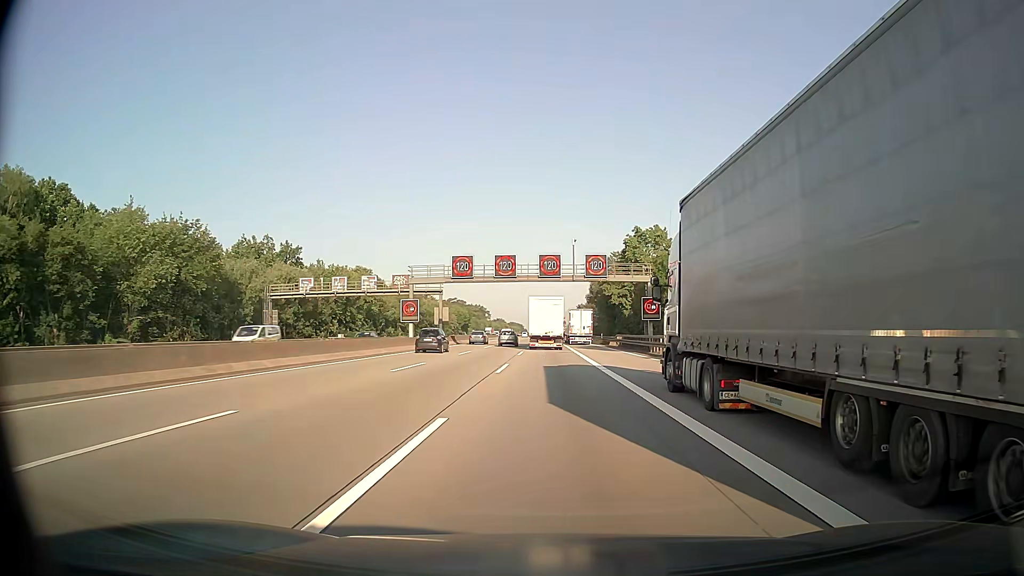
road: motorway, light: Day
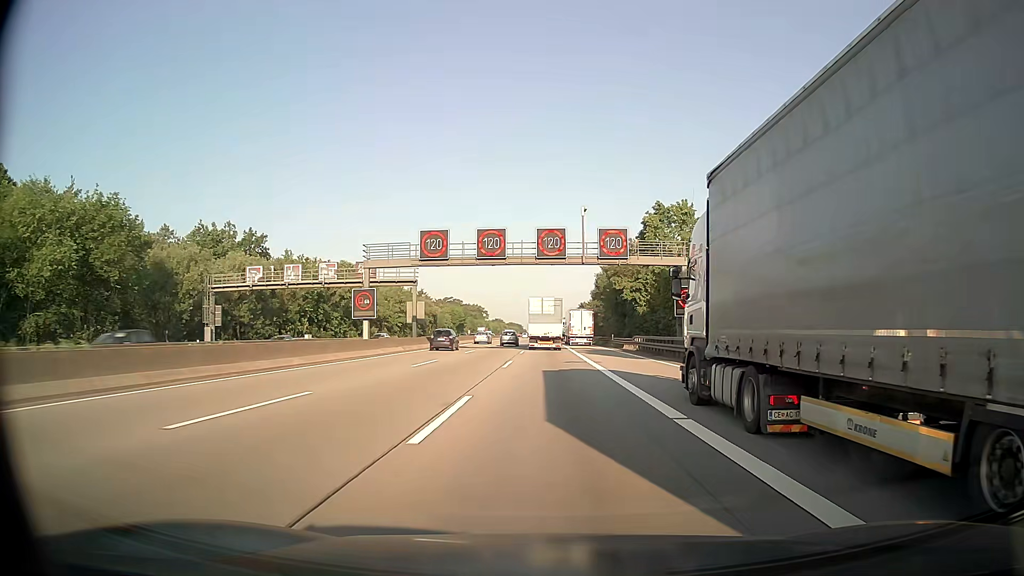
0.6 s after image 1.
(0.0, +14.2) m; 0°
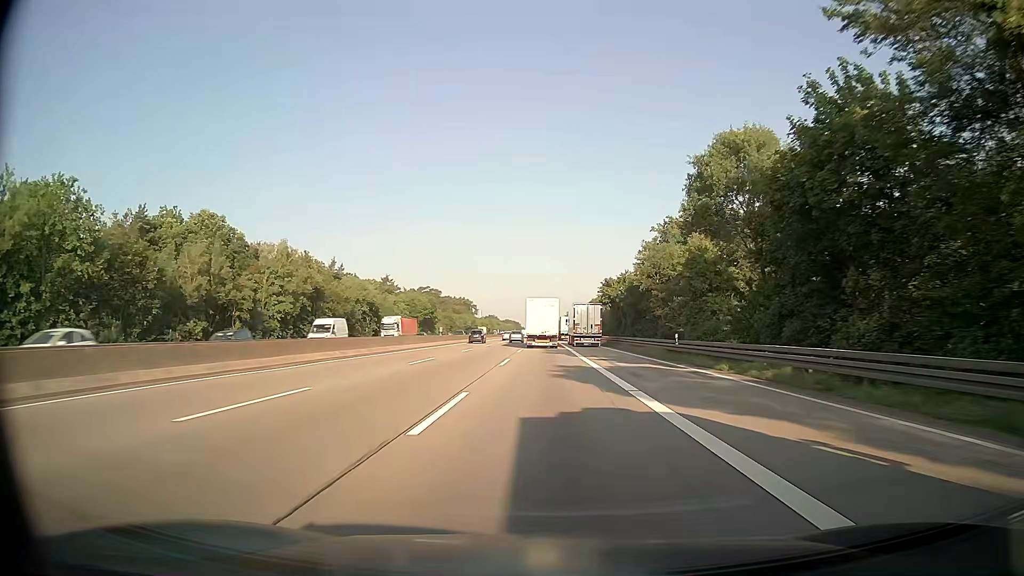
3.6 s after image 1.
(0.0, +71.7) m; 0°
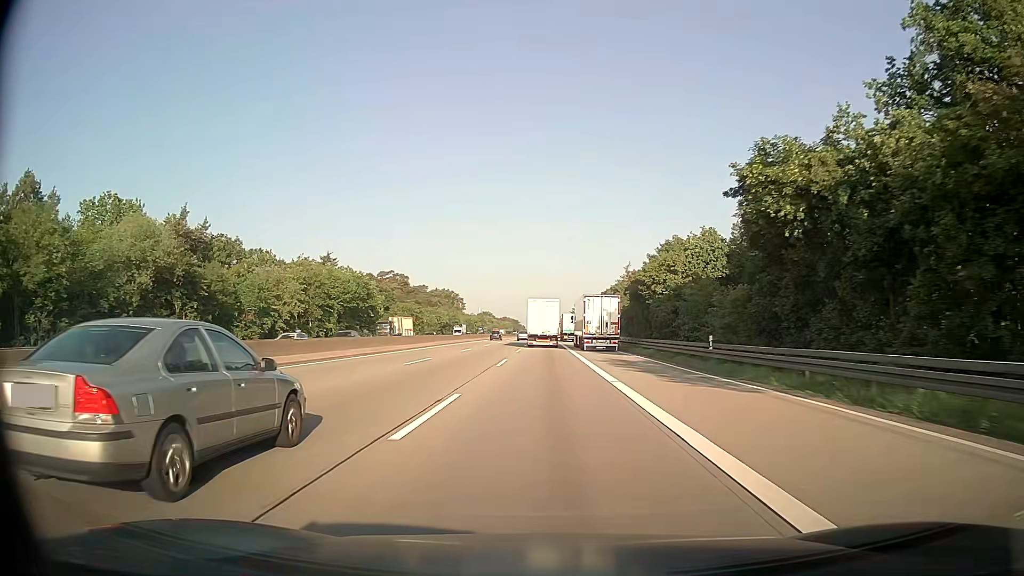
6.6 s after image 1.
(-0.1, +72.8) m; 0°
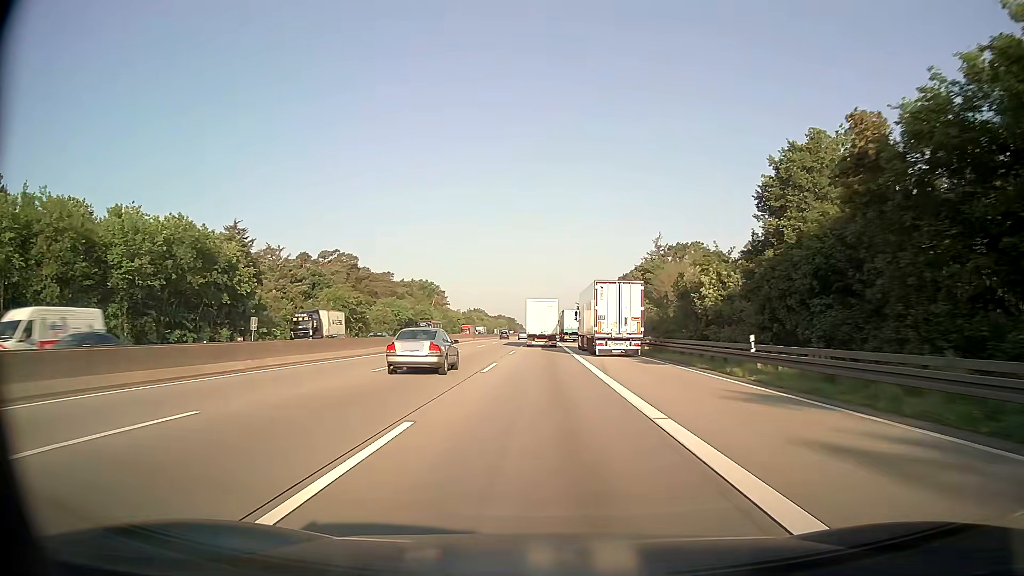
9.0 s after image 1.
(+0.1, +58.8) m; 0°
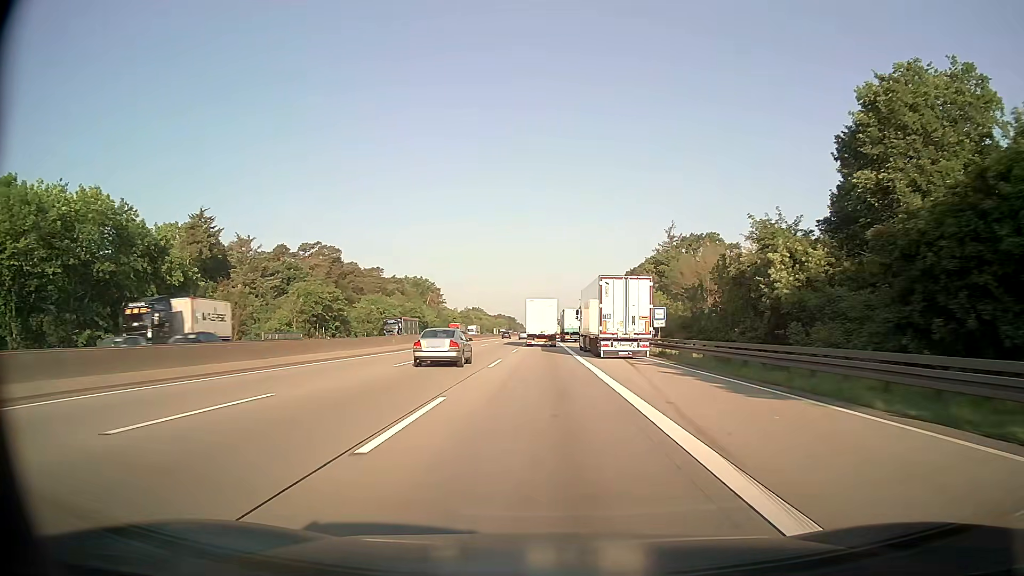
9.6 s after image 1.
(0.0, +14.6) m; 0°
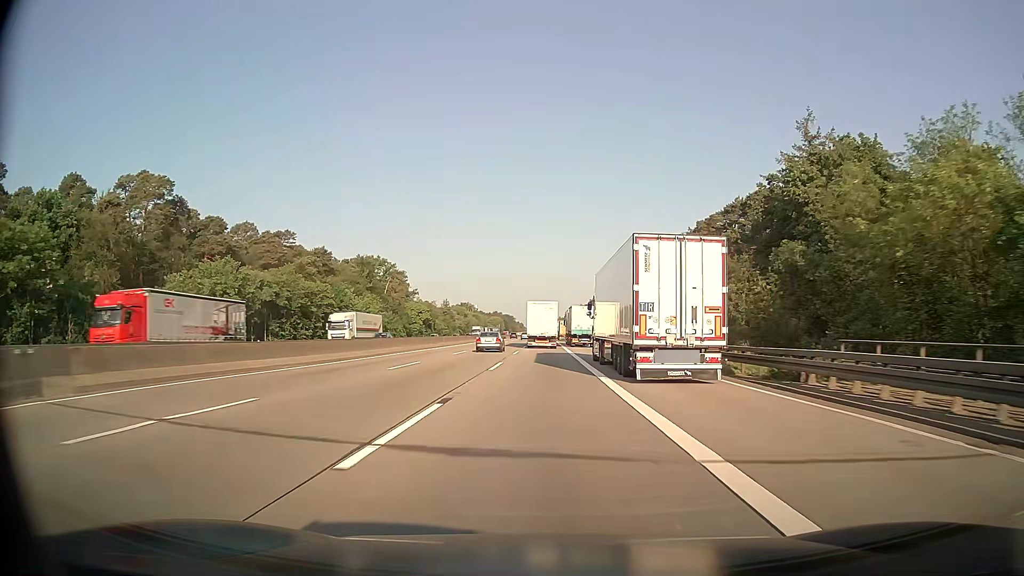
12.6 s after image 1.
(-0.1, +73.0) m; 0°
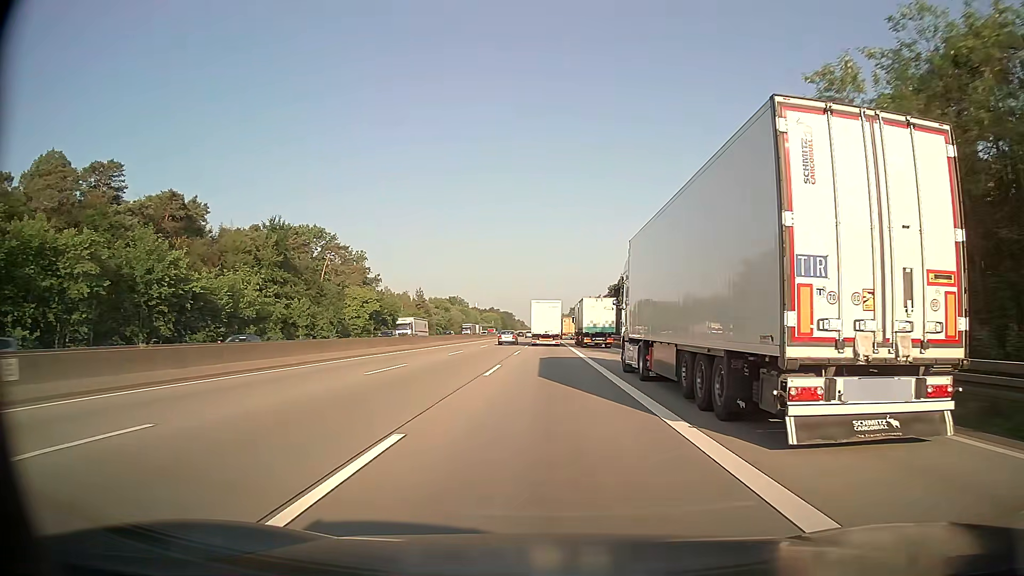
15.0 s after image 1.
(-0.1, +58.3) m; 0°
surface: asphalt
(0, +10) (0, +20) (0, +30) (0, +40) (0, +50) (0, +60) (0, +70) (0, +80) (0, +90) (+1, +100) m
